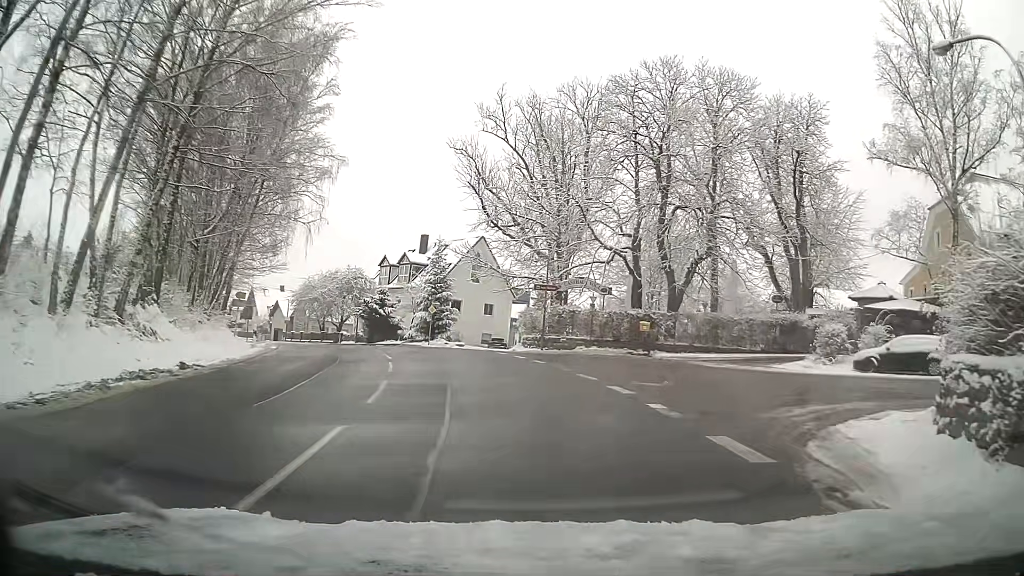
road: tertiary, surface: asphalt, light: Day
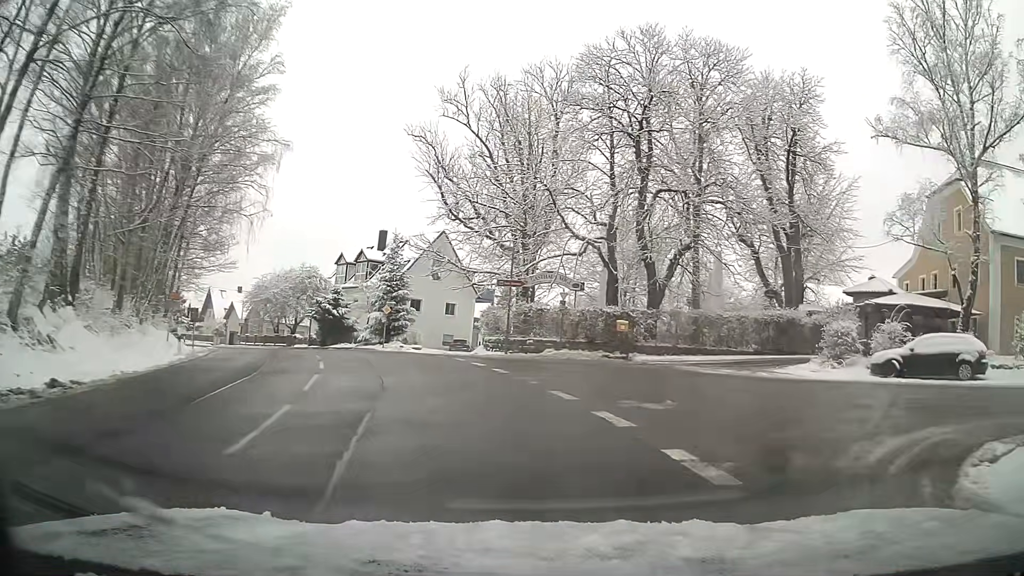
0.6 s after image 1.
(+0.2, +3.8) m; +5°
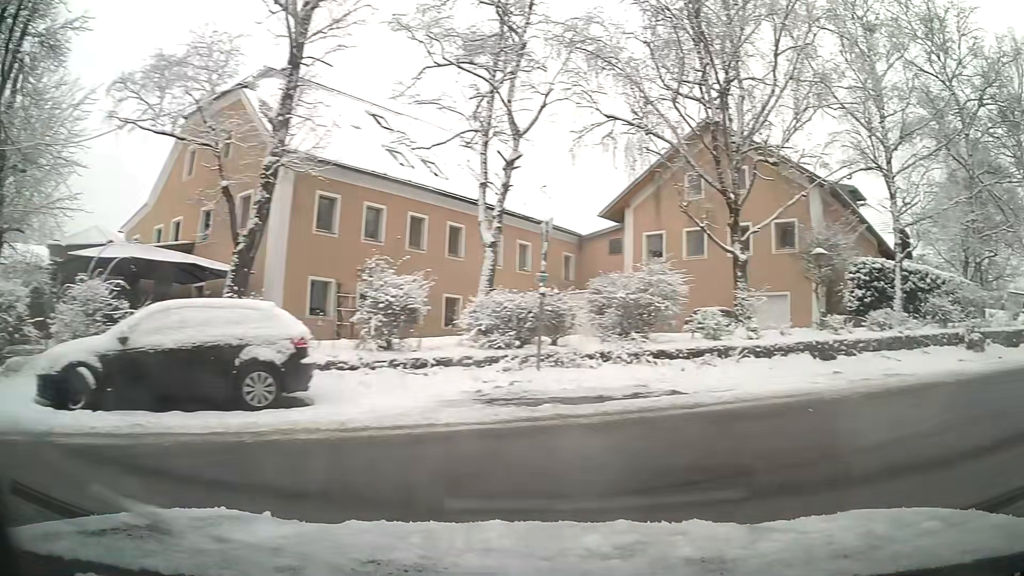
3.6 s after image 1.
(+5.9, +11.2) m; +70°
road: residential
